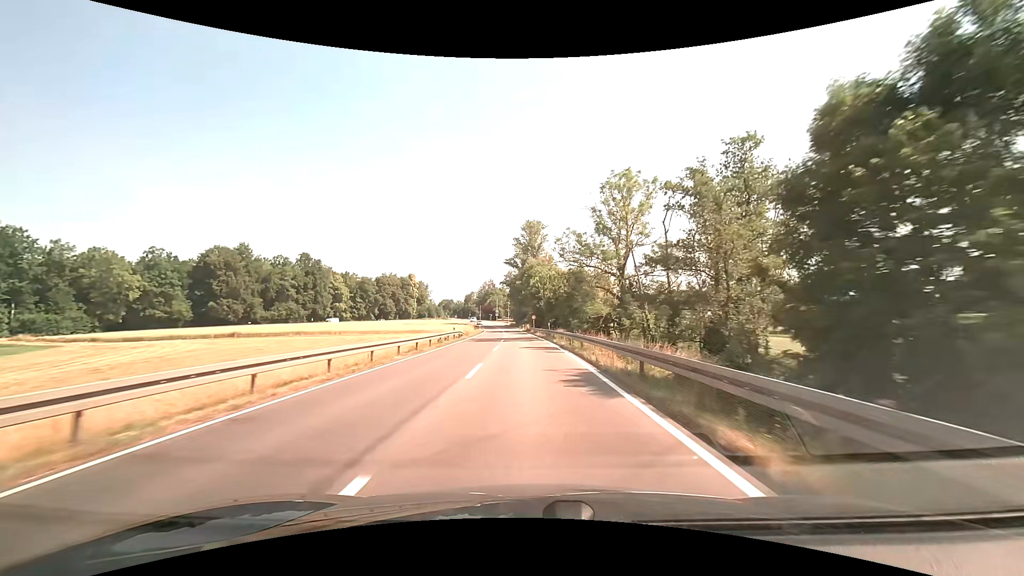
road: secondary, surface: asphalt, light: Day
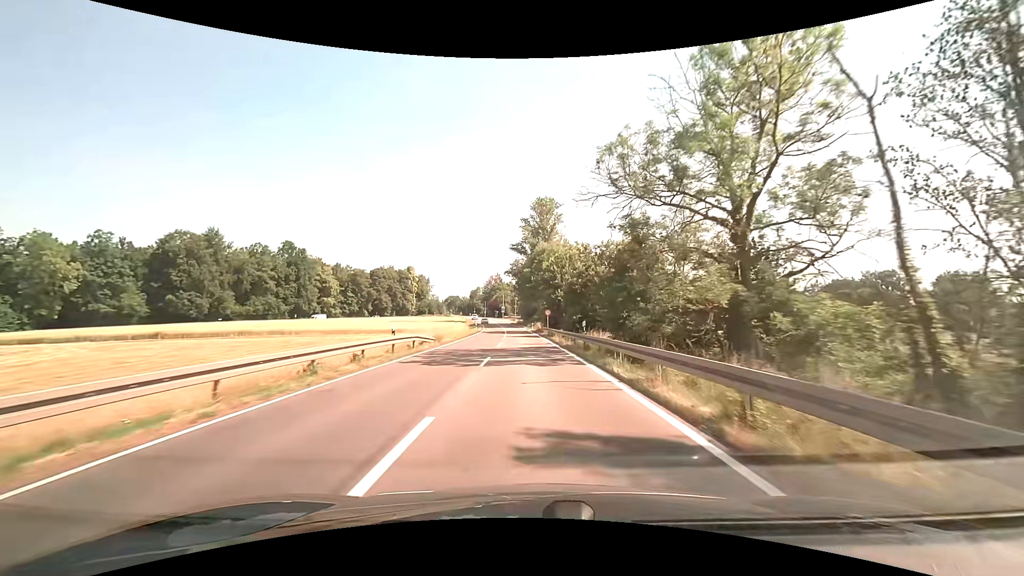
(-0.2, +21.6) m; -1°
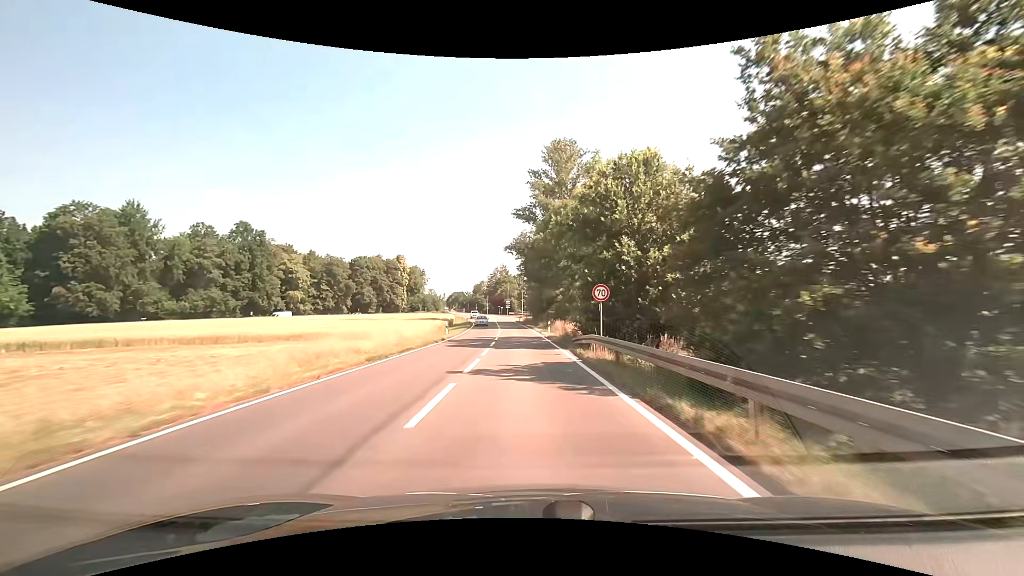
(-0.3, +32.8) m; -1°
(0, +10) (0, +20) (0, +30) (-1, +40) (-1, +50) (-2, +60) (-2, +70) (-3, +80) (-4, +90) (-5, +100) m
